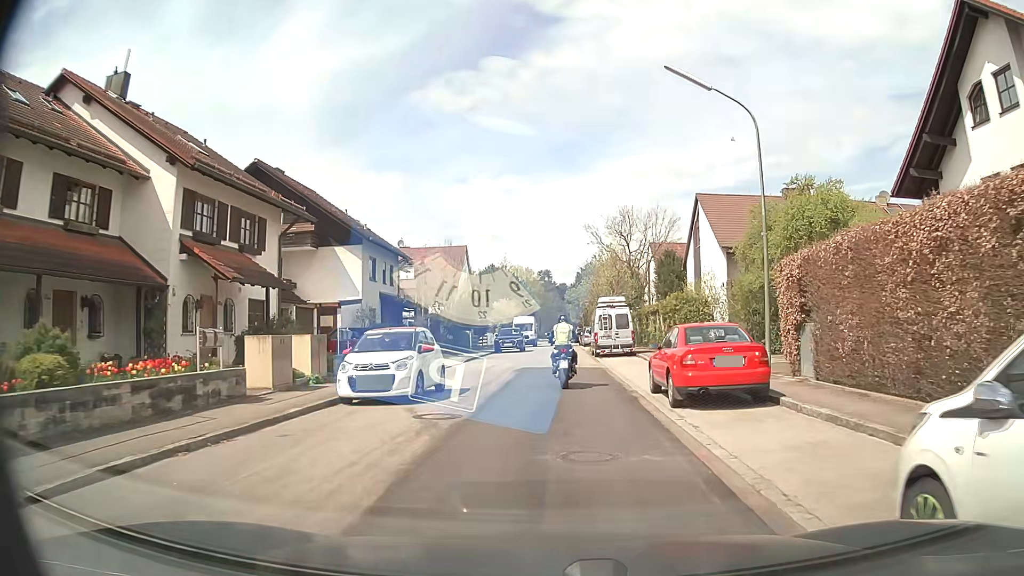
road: residential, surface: asphalt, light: Day
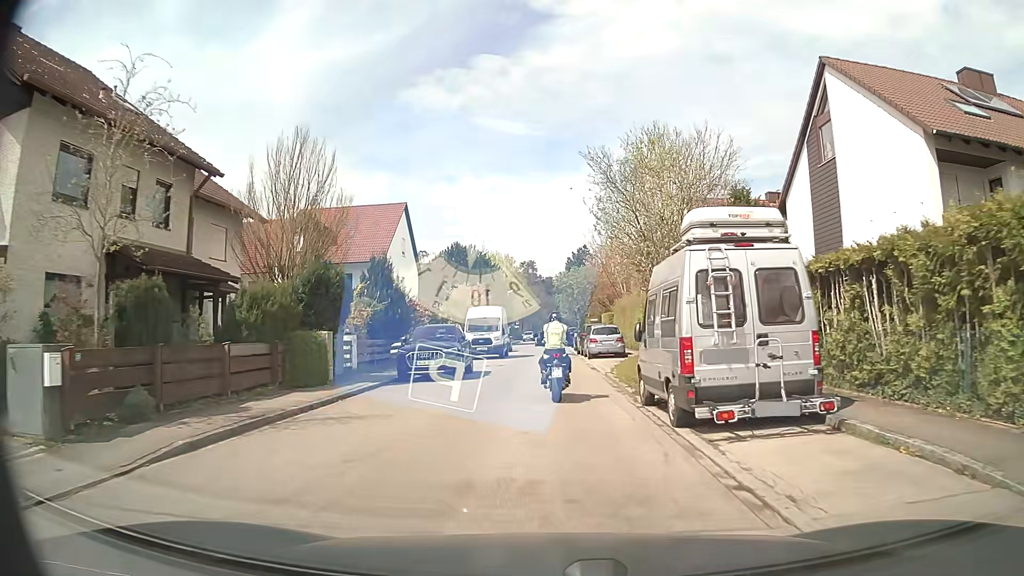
(+0.3, +24.5) m; +1°
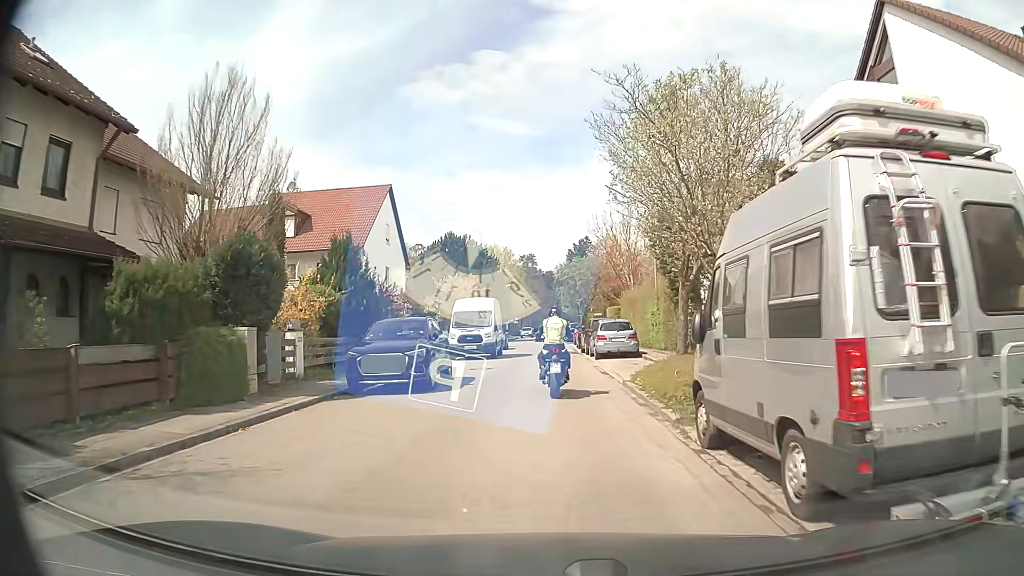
(0.0, +4.8) m; +1°
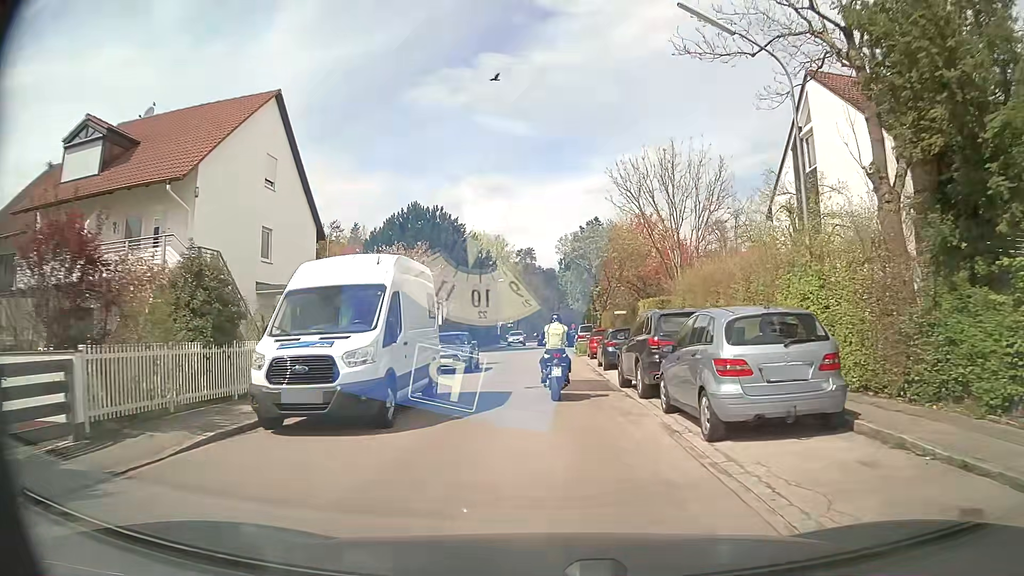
(-0.3, +19.2) m; -1°
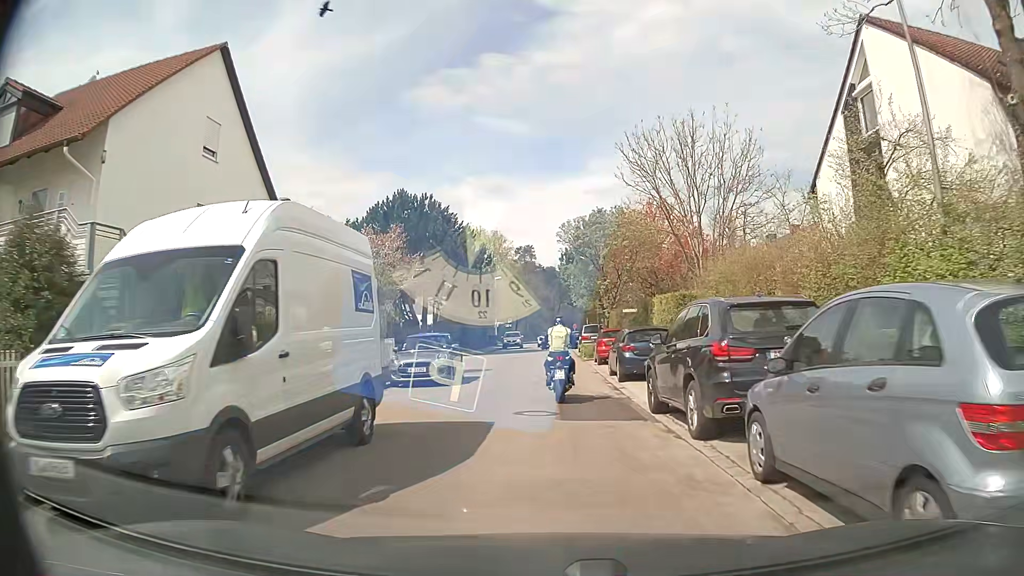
(0.0, +5.0) m; -1°
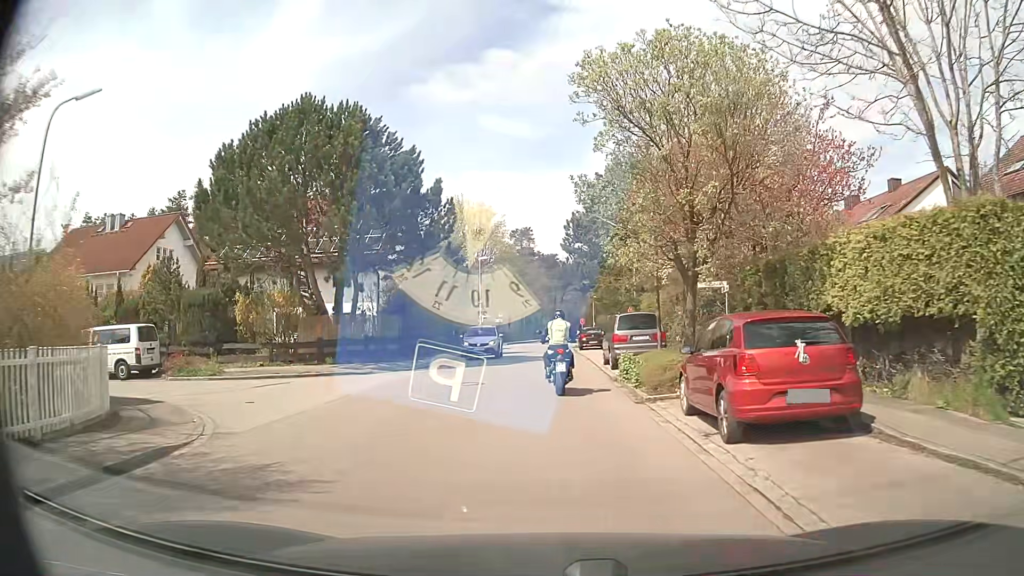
(+0.4, +19.7) m; +1°
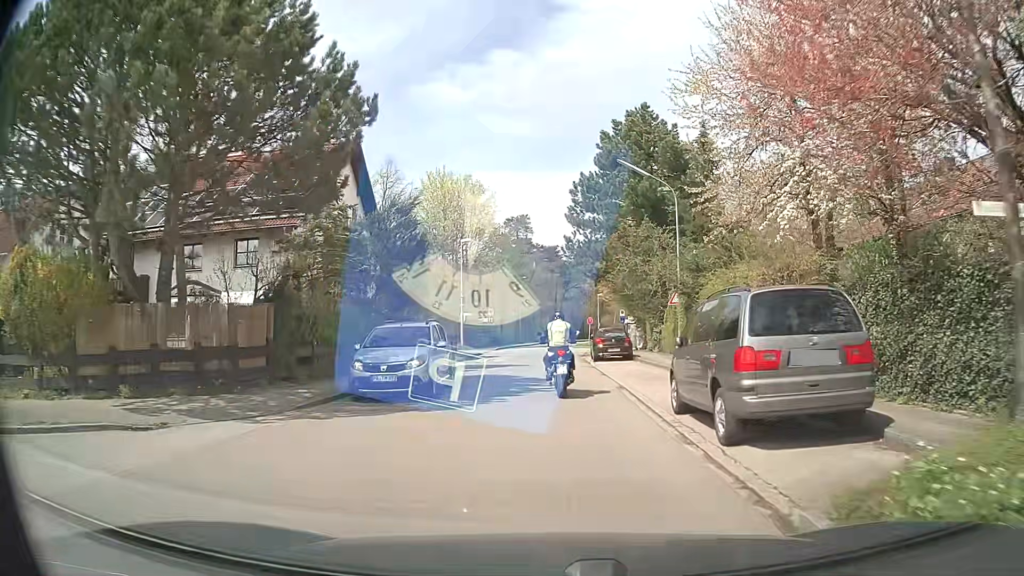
(+0.1, +13.6) m; 0°
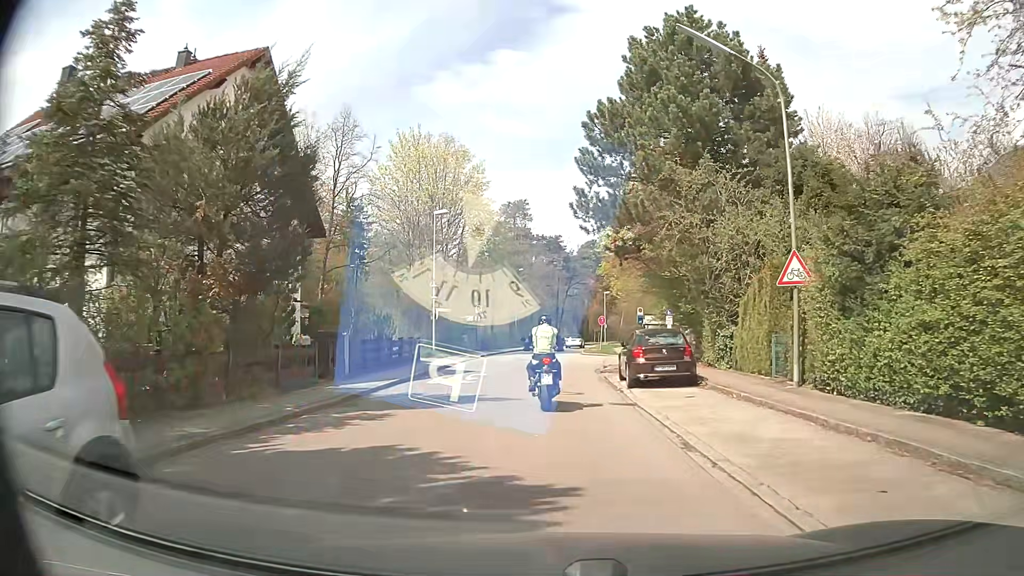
(0.0, +12.5) m; +1°
(0, +10) (0, +20) (0, +30) (0, +40) (0, +50) (+1, +60) (+2, +70) (+4, +80) (+6, +89) (+9, +99) m
